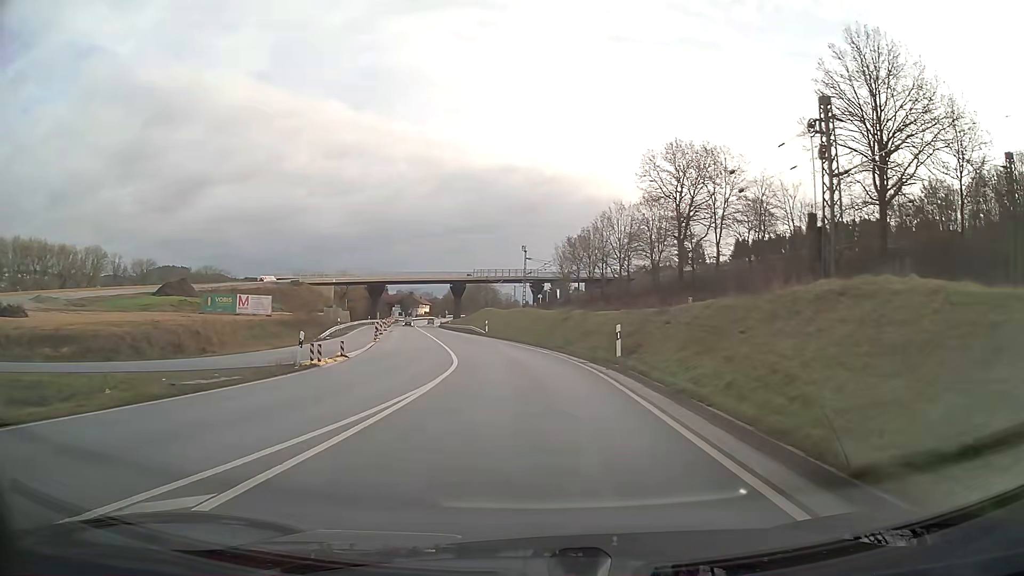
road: primary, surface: asphalt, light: Day
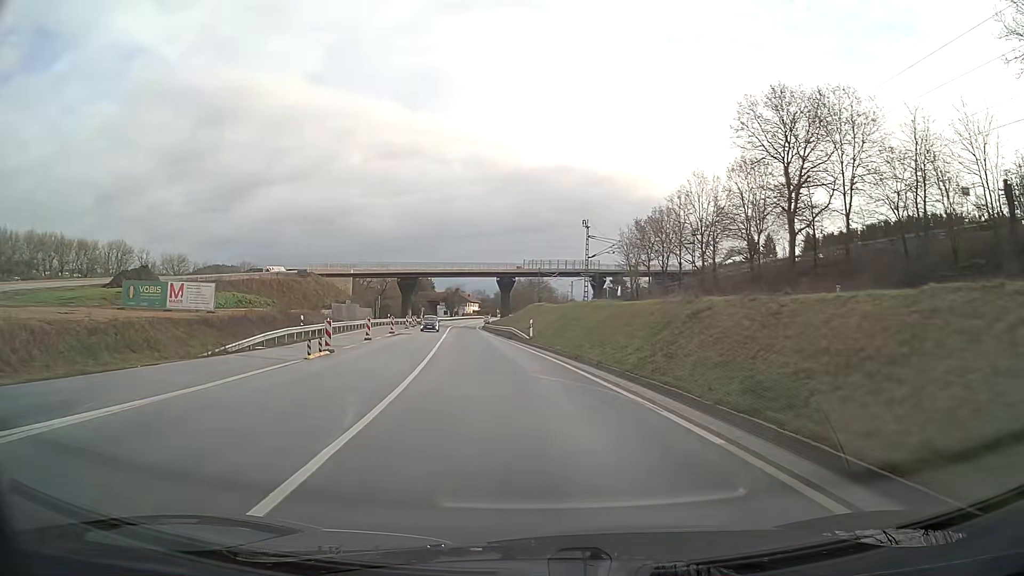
(-0.8, +22.1) m; -5°
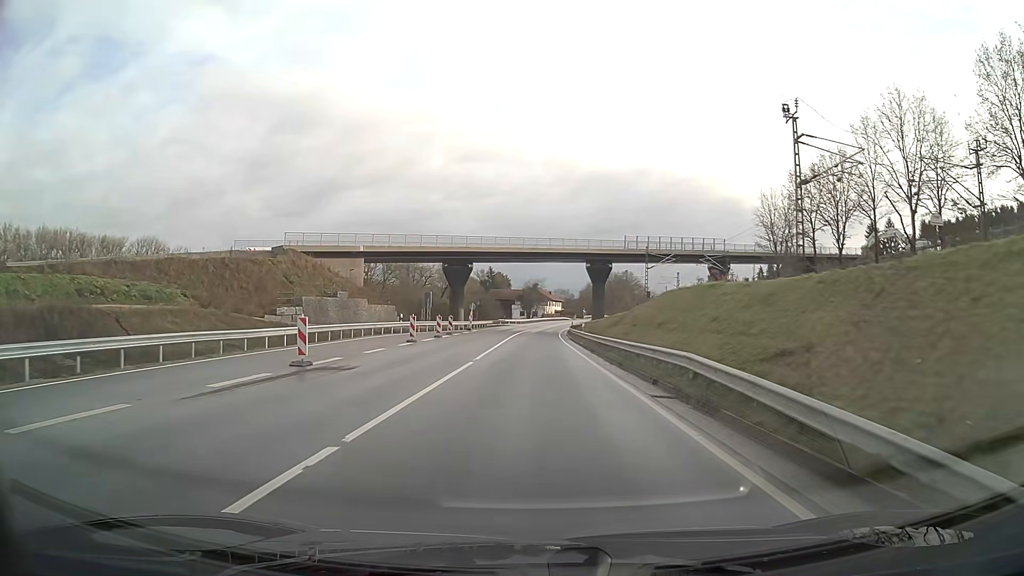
(-2.5, +36.8) m; -6°
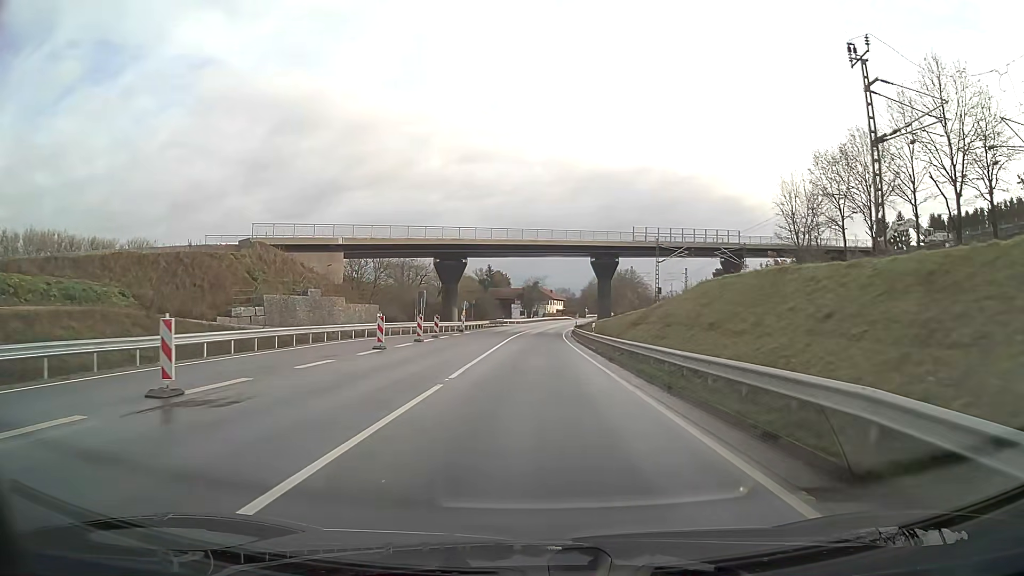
(0.0, +7.4) m; 0°
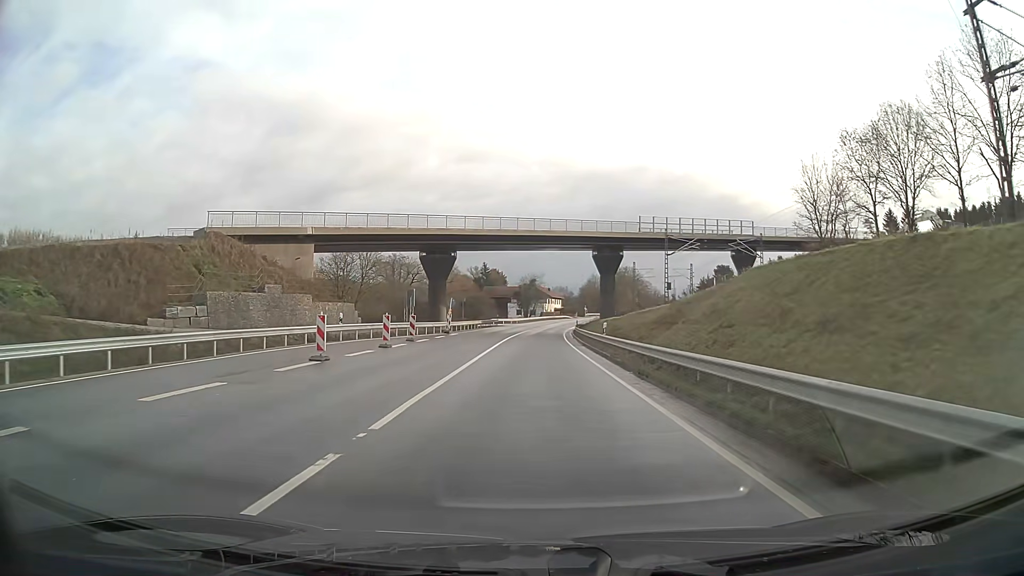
(0.0, +7.4) m; 0°
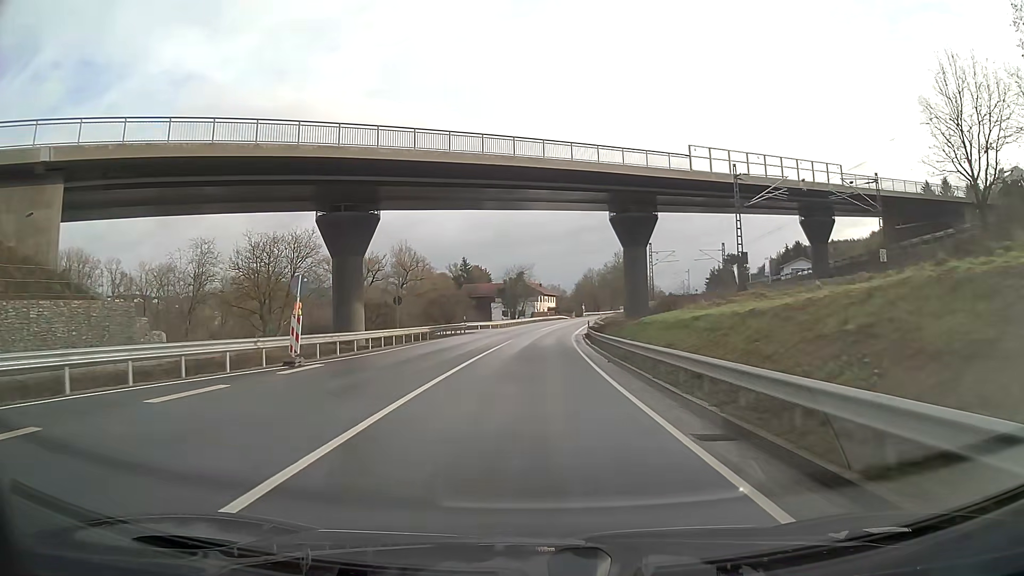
(+0.2, +29.7) m; +1°
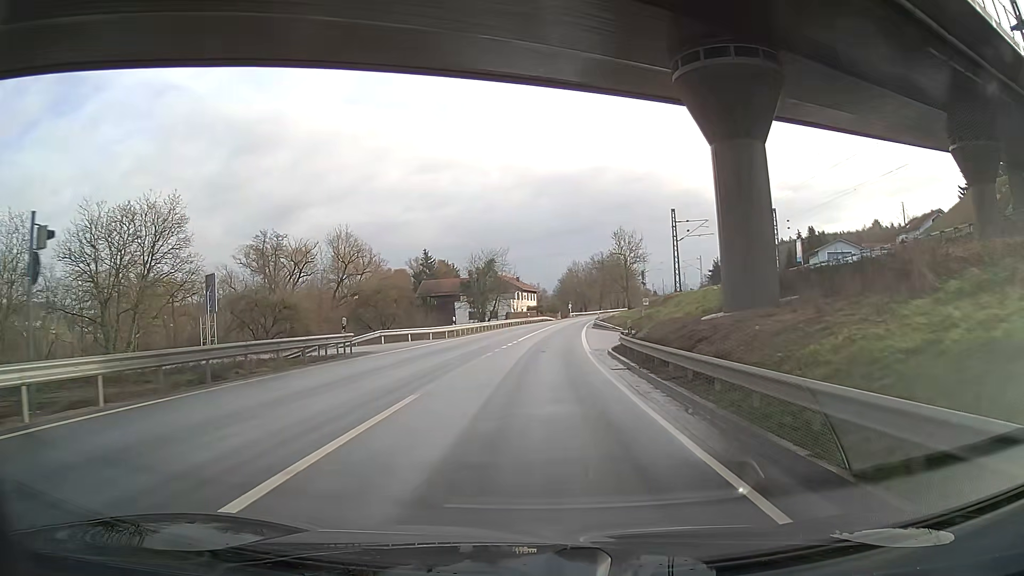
(+0.4, +30.7) m; +2°
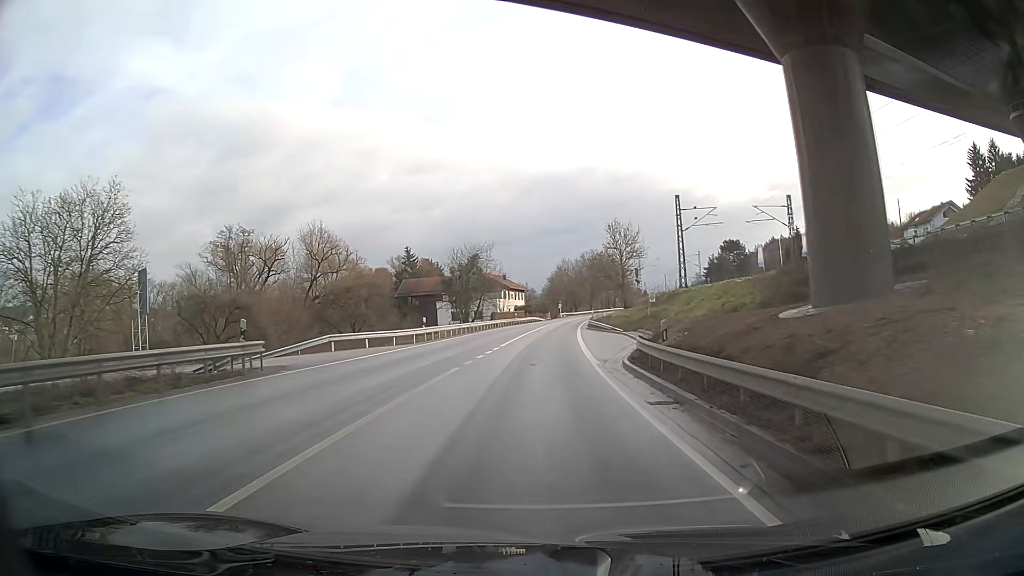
(+0.1, +7.8) m; +1°
